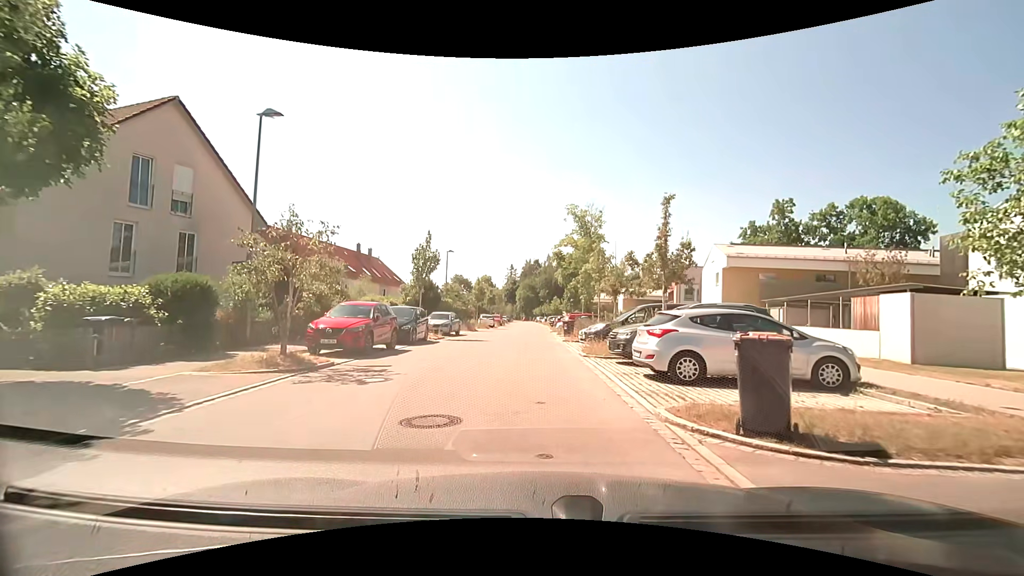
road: residential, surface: asphalt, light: Day
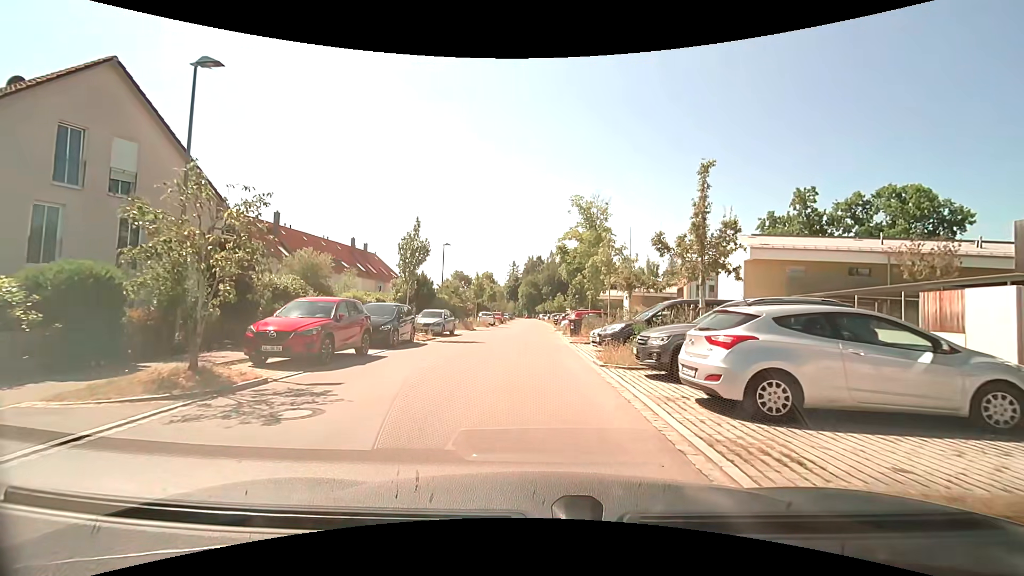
(0.0, +3.3) m; 0°
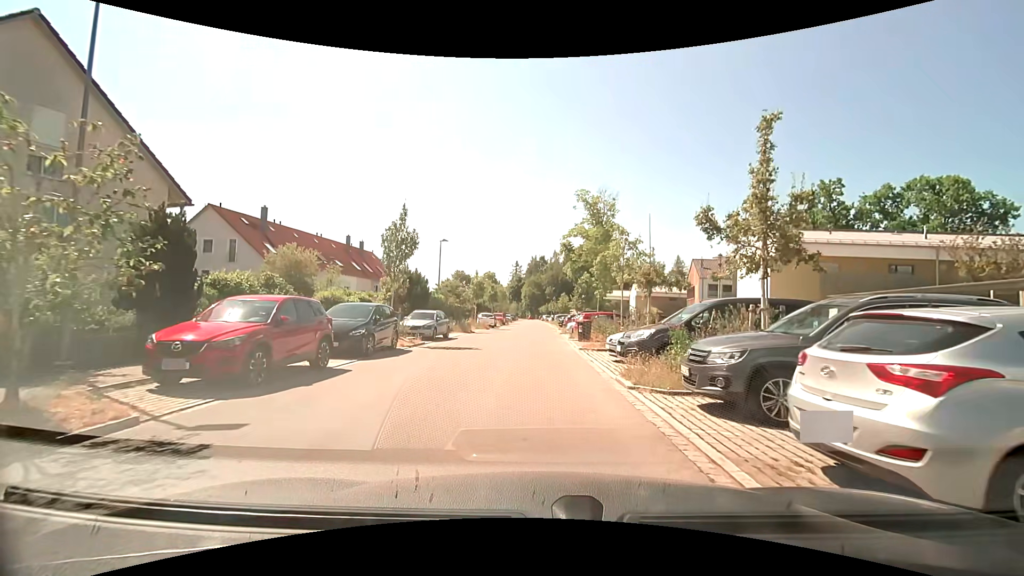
(0.0, +3.2) m; 0°
